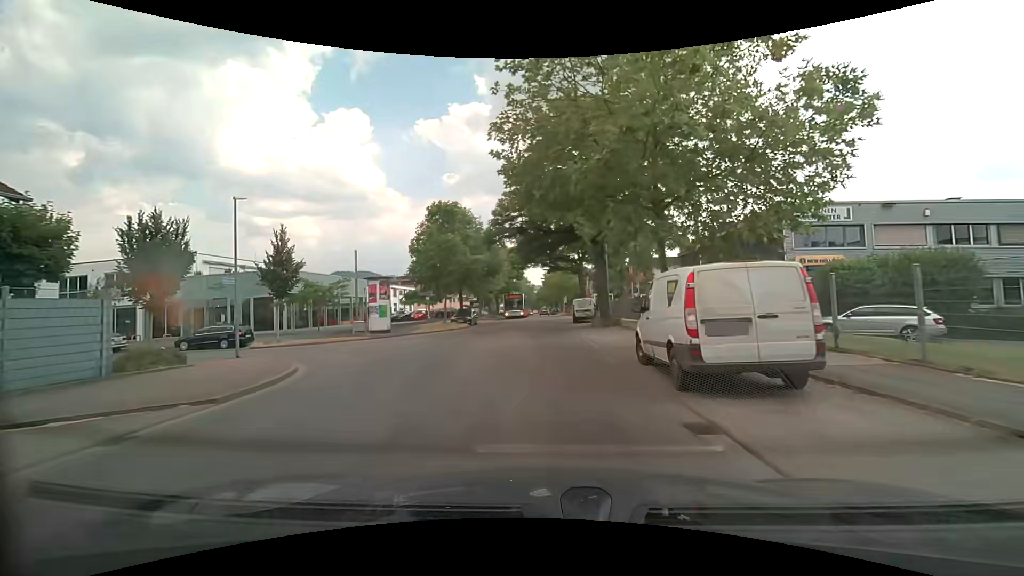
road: unclassified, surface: asphalt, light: Day
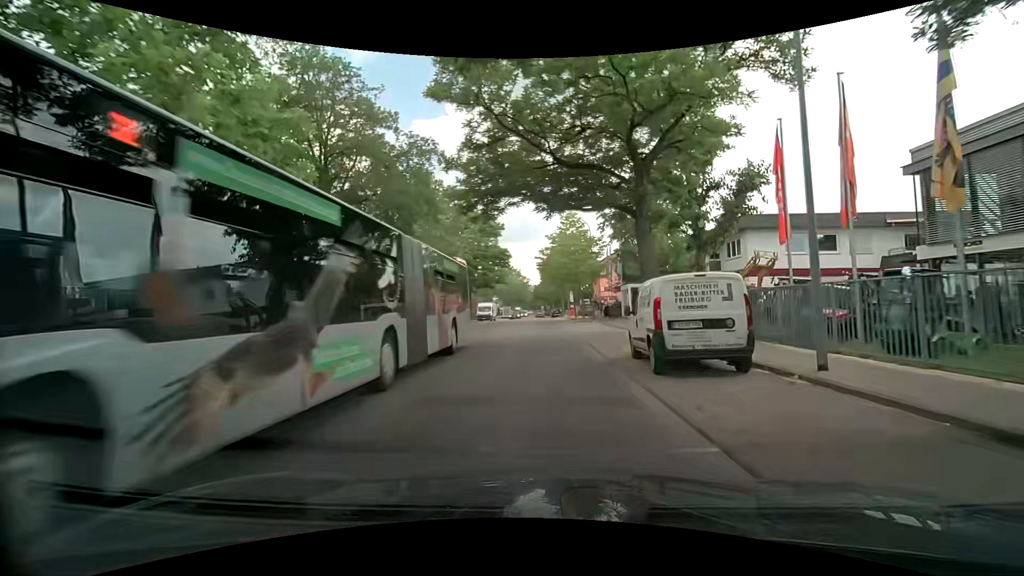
(+0.1, +28.8) m; 0°
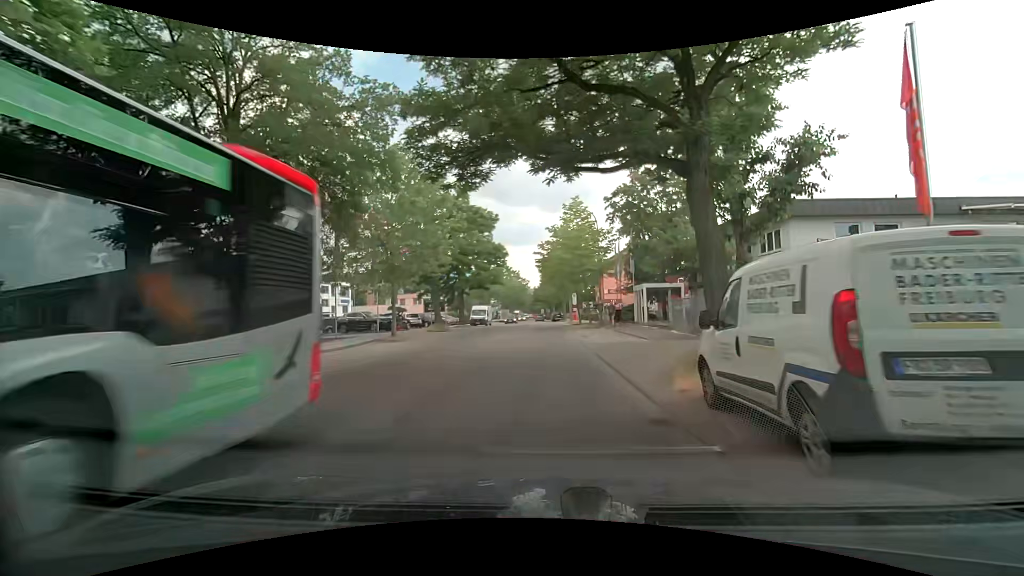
(0.0, +5.7) m; -1°
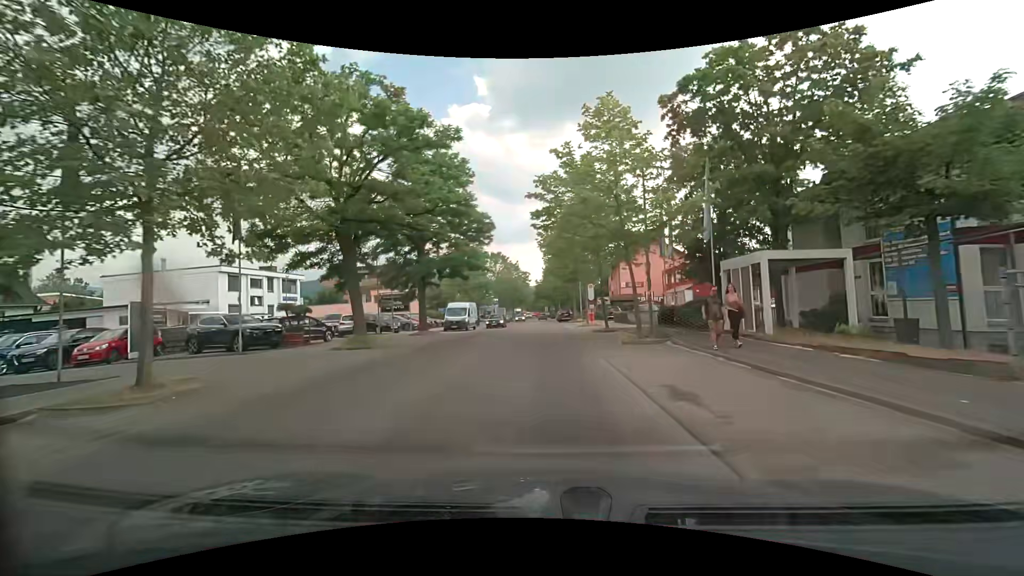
(+0.3, +17.0) m; +1°
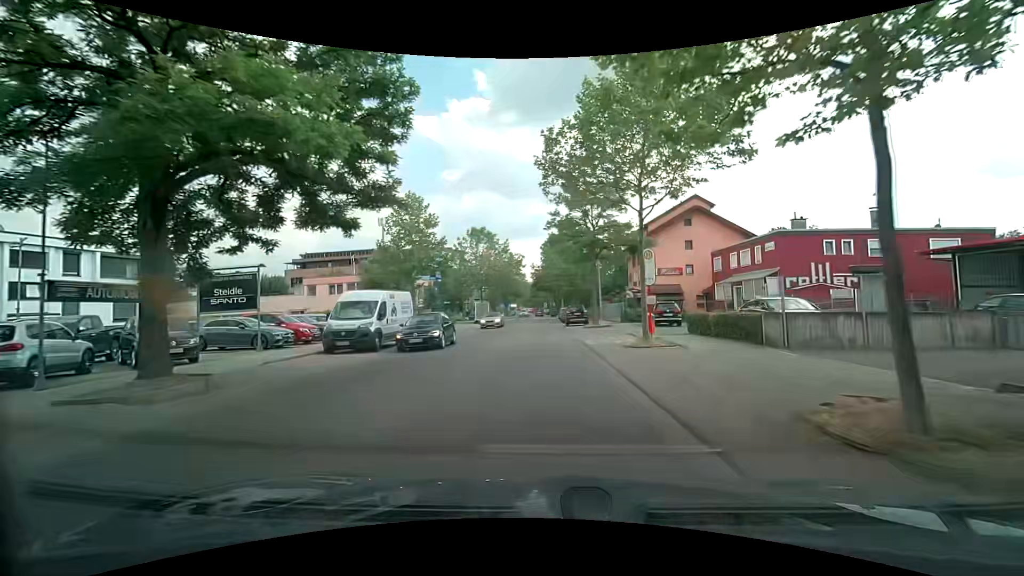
(-0.2, +22.7) m; 0°
